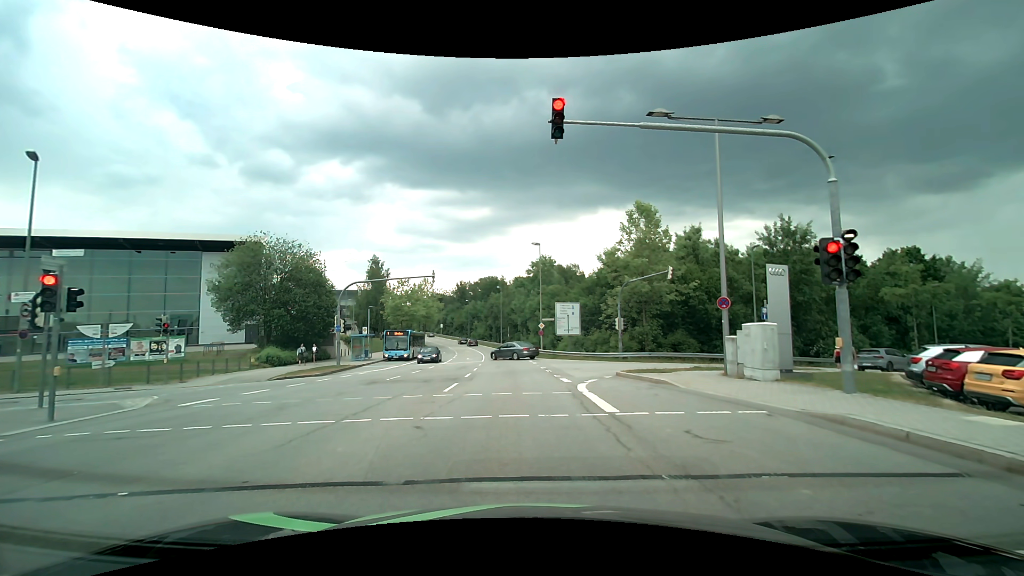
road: secondary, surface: asphalt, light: Day
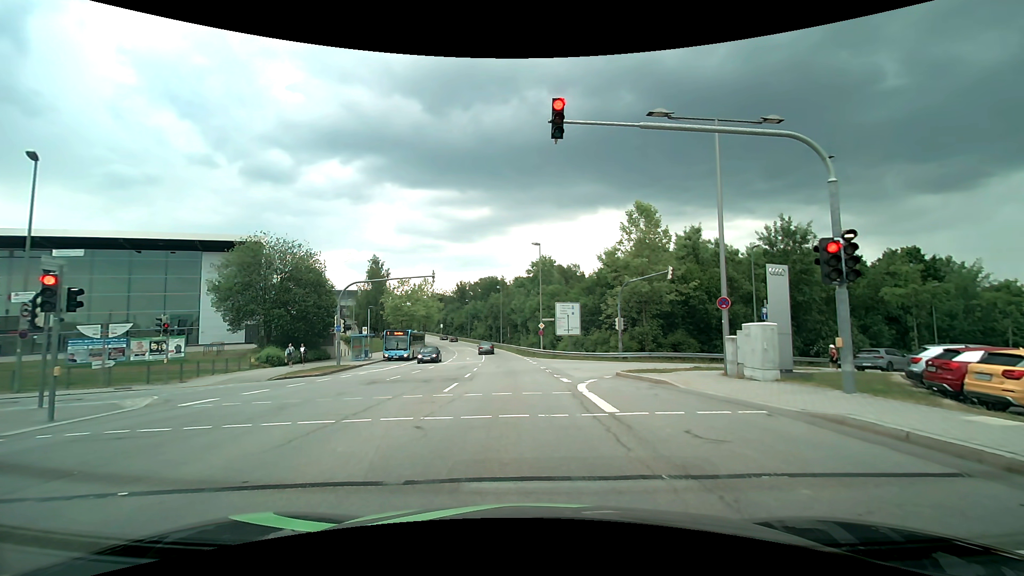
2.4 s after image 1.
(0.0, 0.0) m; 0°
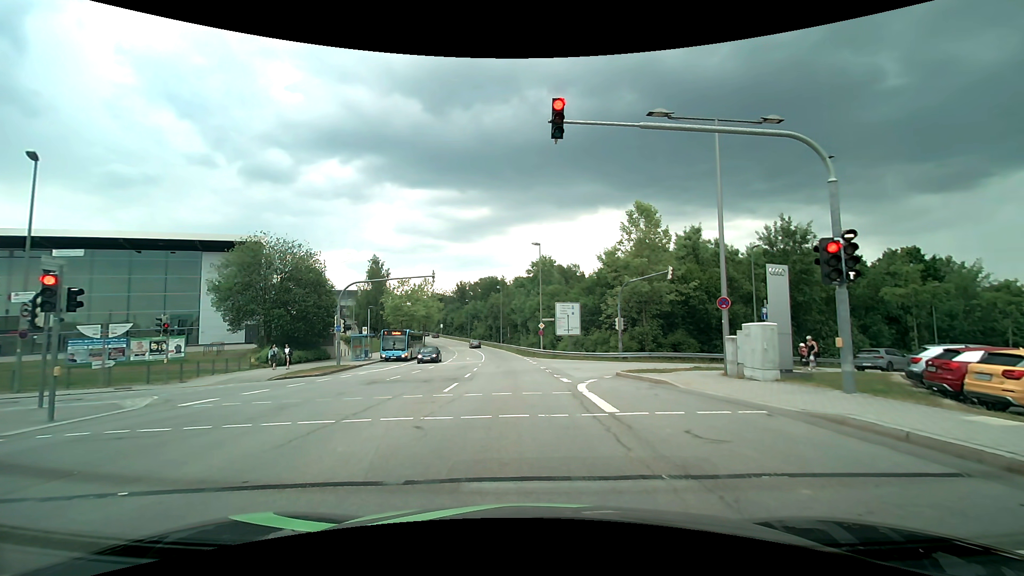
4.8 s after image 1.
(0.0, 0.0) m; 0°
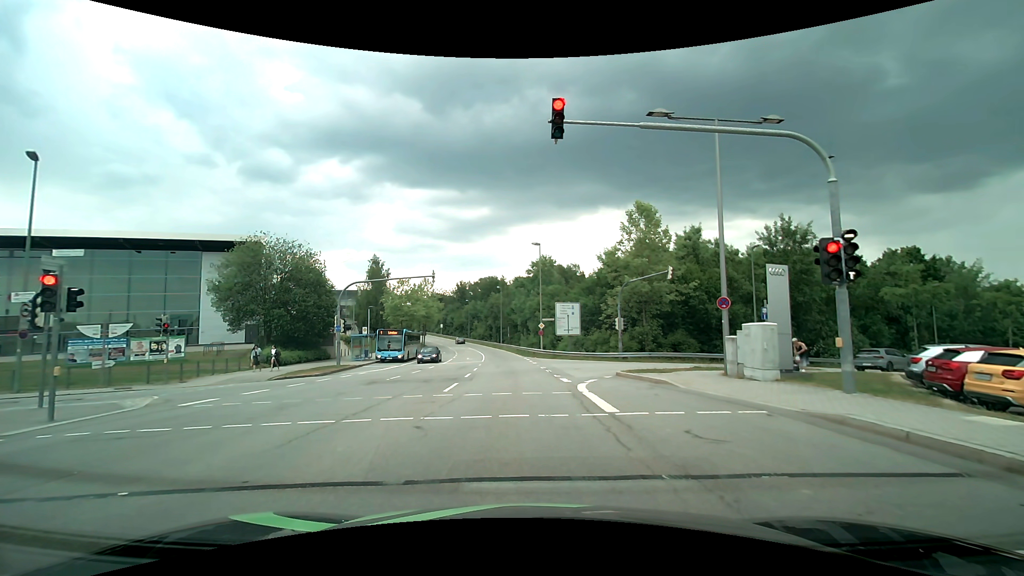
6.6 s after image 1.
(0.0, 0.0) m; 0°
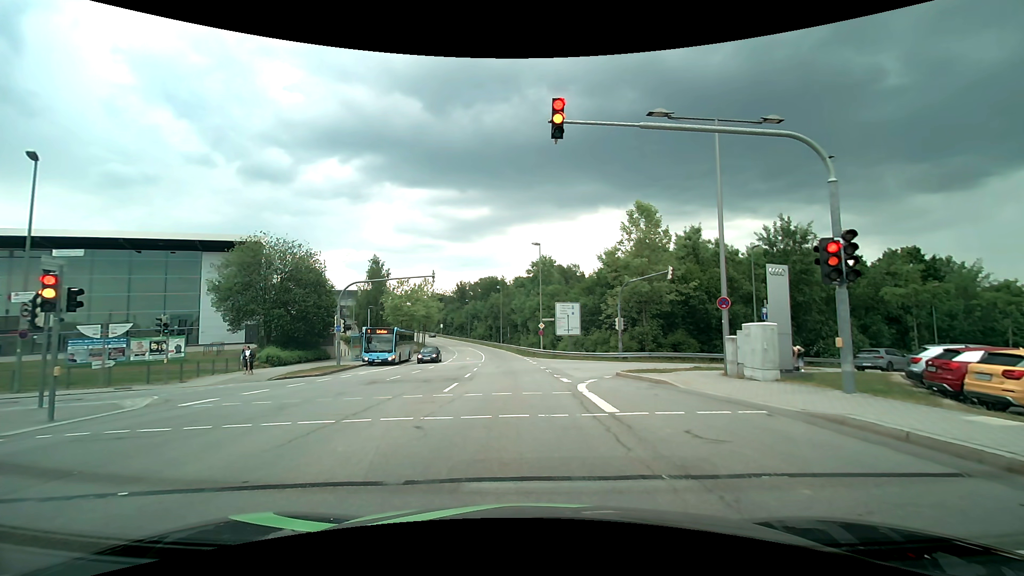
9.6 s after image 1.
(0.0, 0.0) m; 0°
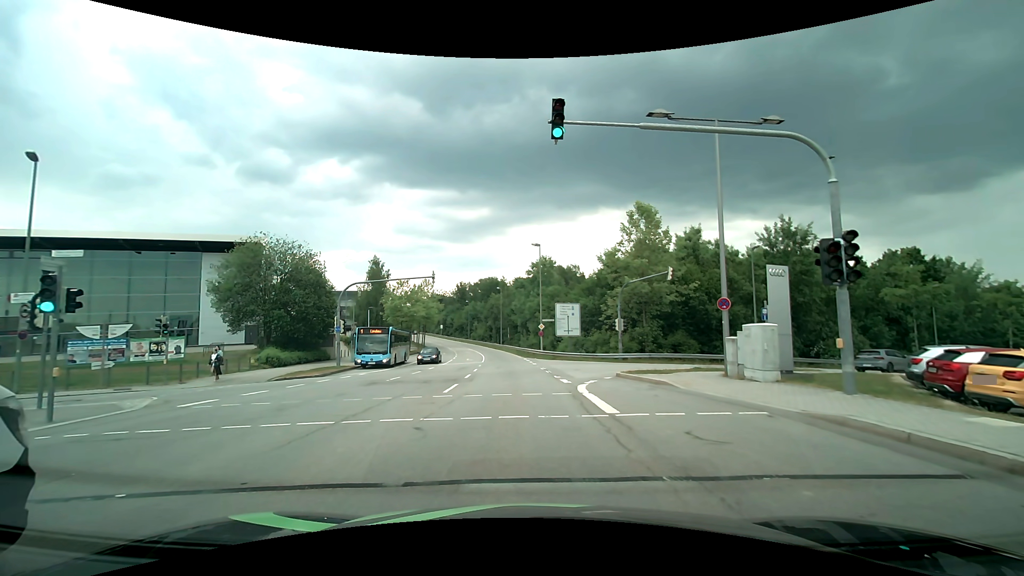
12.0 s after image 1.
(0.0, 0.0) m; 0°
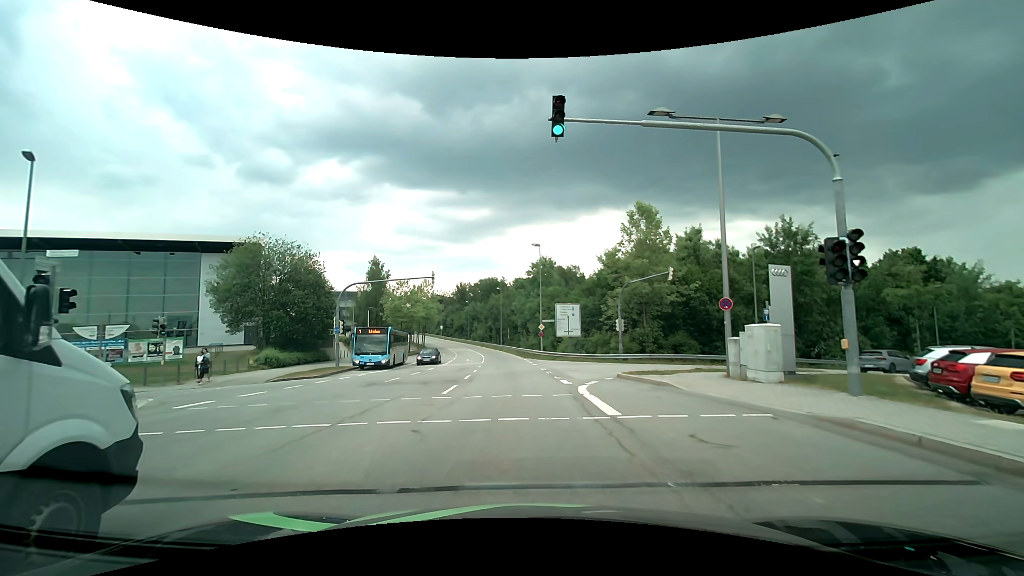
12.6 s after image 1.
(0.0, +0.2) m; 0°
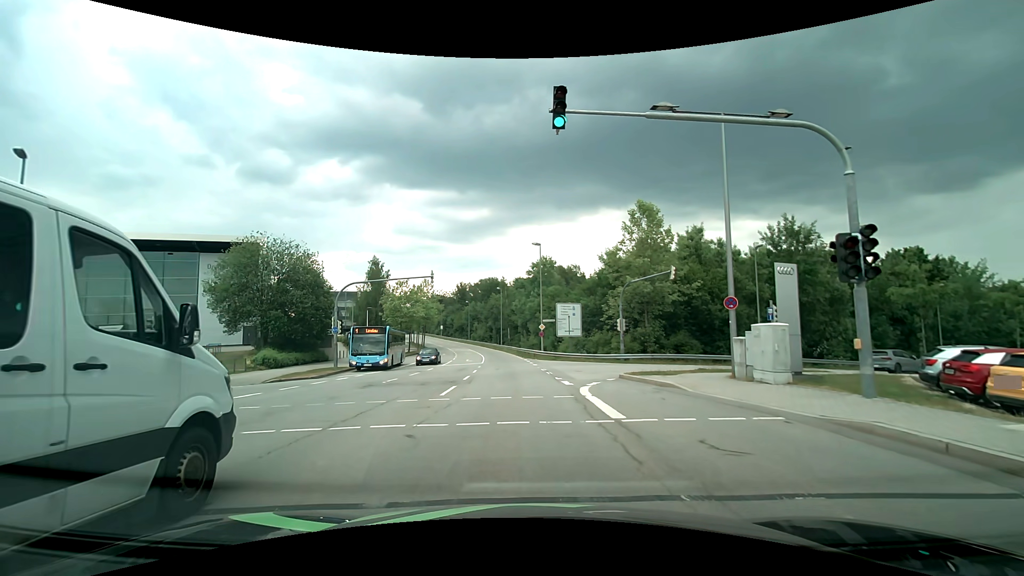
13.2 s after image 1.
(0.0, +0.4) m; 0°
(0, +10) (-1, +20) (-2, +30) (-3, +40) (-4, +50) (-5, +60) (-7, +70) (-8, +79) (-10, +89) (-13, +99) m
